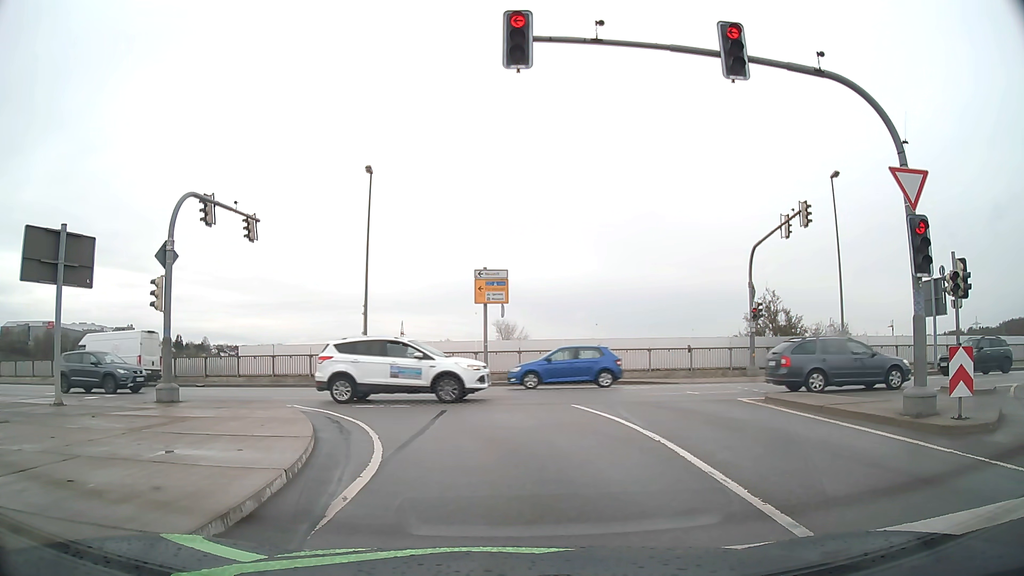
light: Day
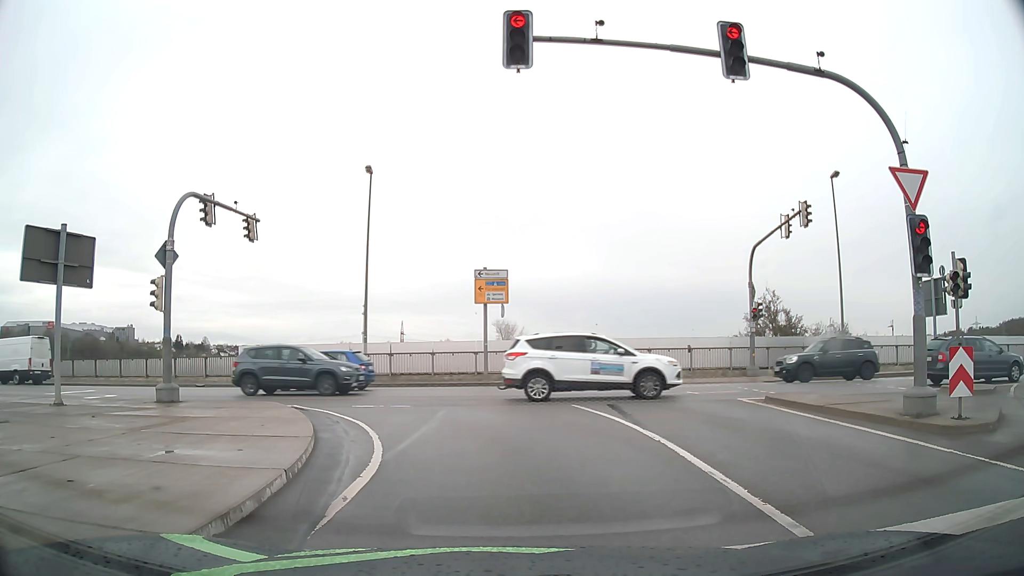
(0.0, 0.0) m; 0°
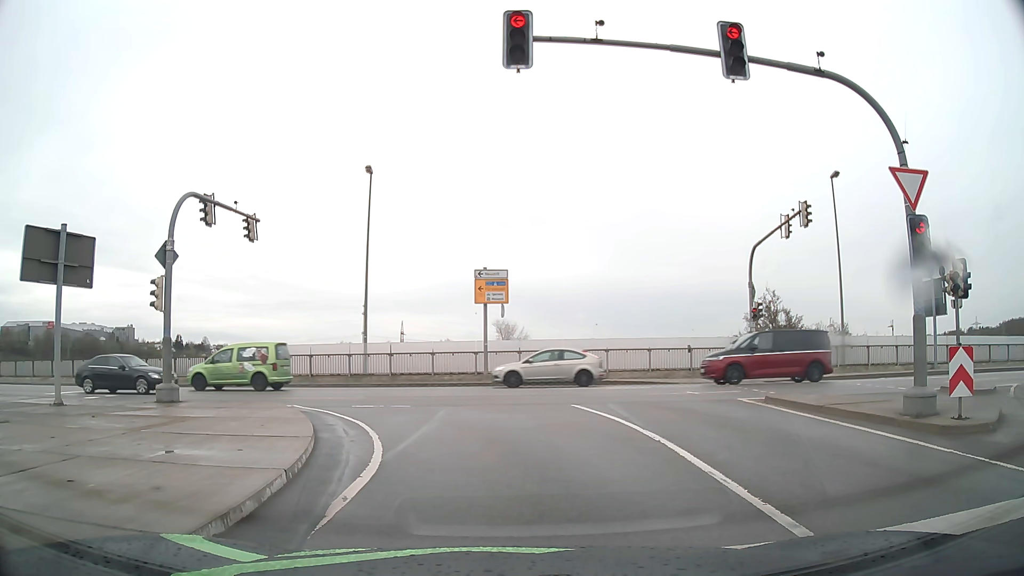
(0.0, 0.0) m; 0°
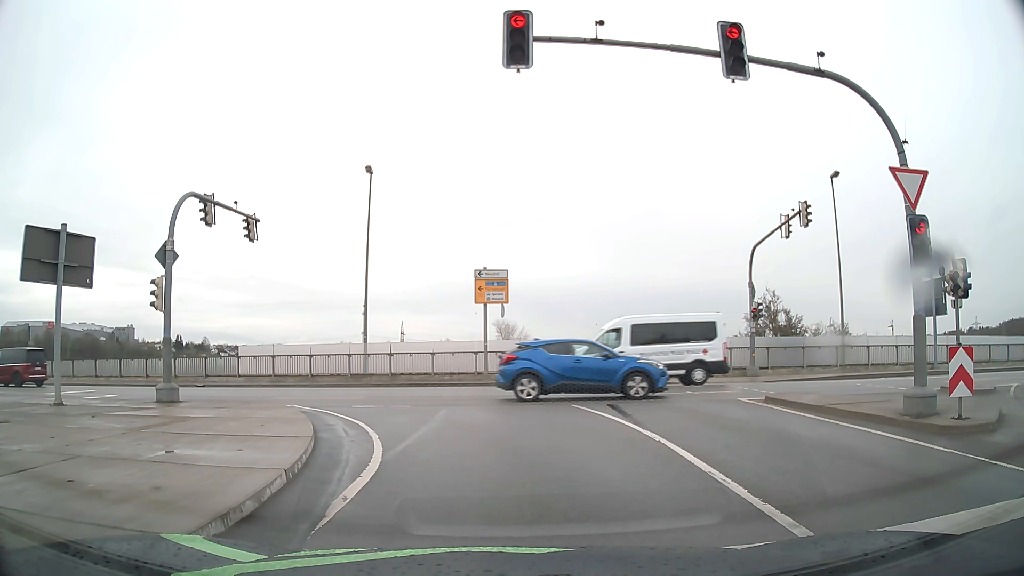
(0.0, 0.0) m; 0°
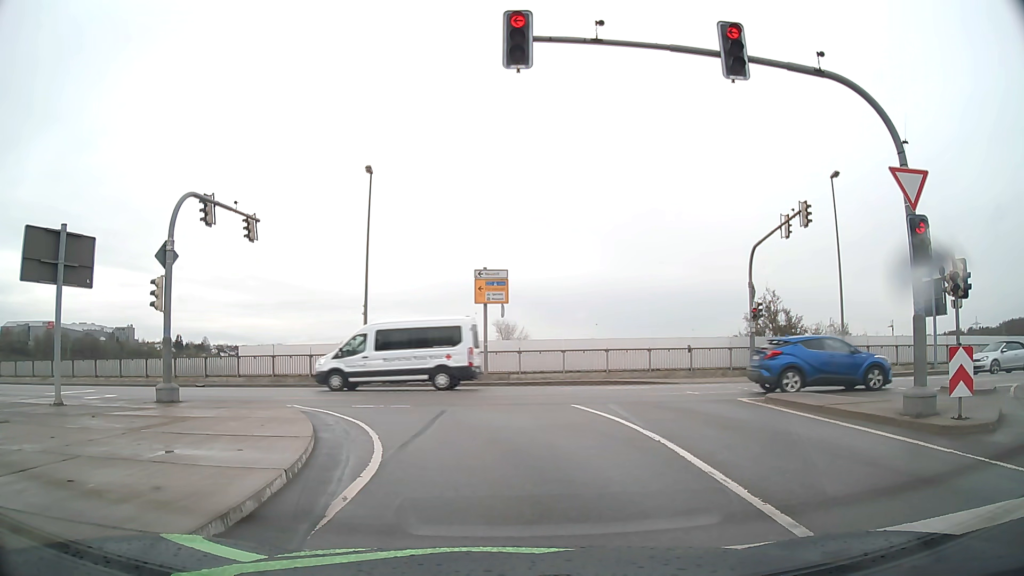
(0.0, 0.0) m; 0°
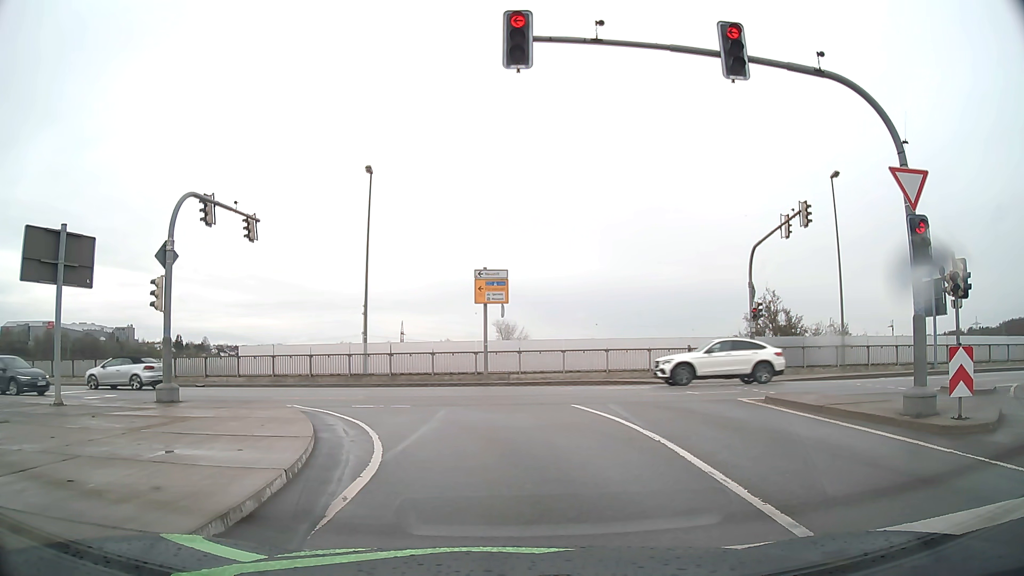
(0.0, 0.0) m; 0°
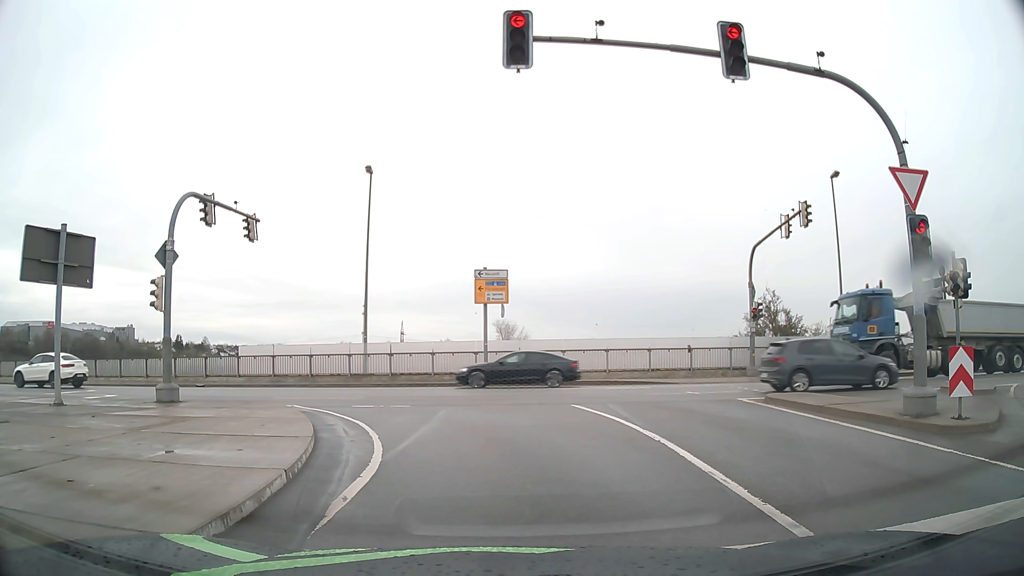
(0.0, 0.0) m; 0°
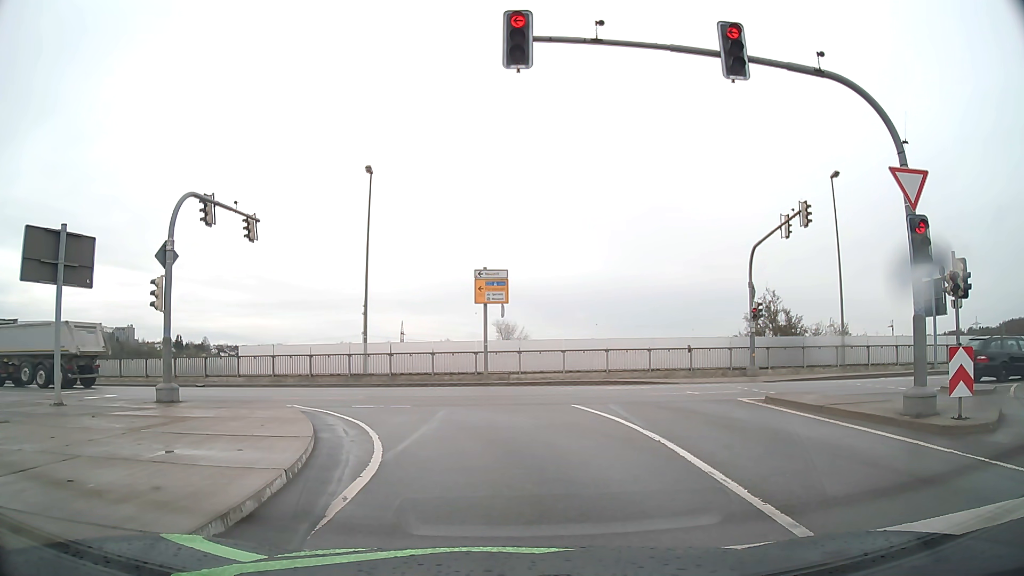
(0.0, 0.0) m; 0°
(0, +10) (-4, +19) (-11, +26) (-21, +28) (-31, +29) (-41, +30) (-51, +31) (-61, +33) (-71, +35) (-81, +36) m
